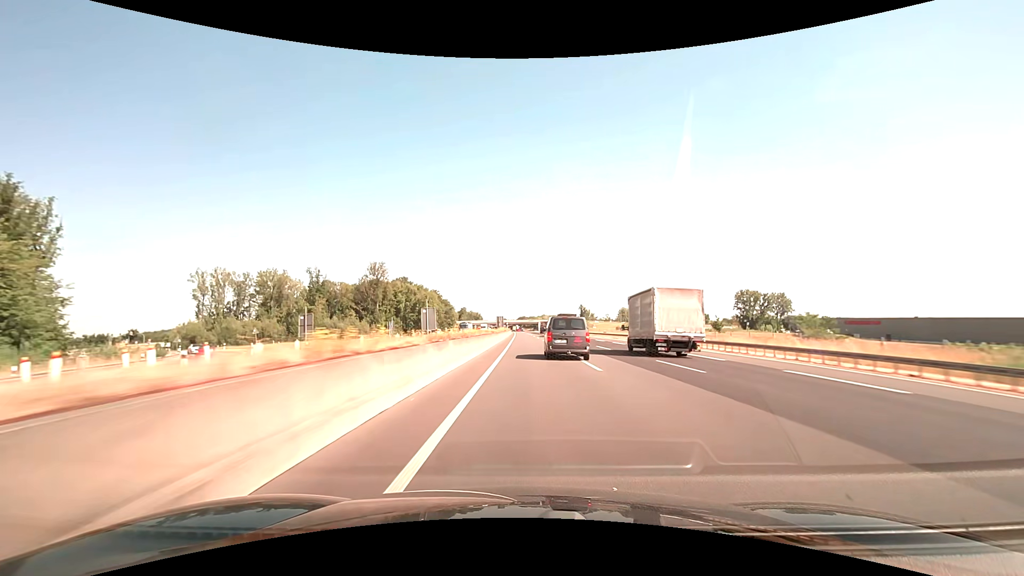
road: motorway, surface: asphalt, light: Day
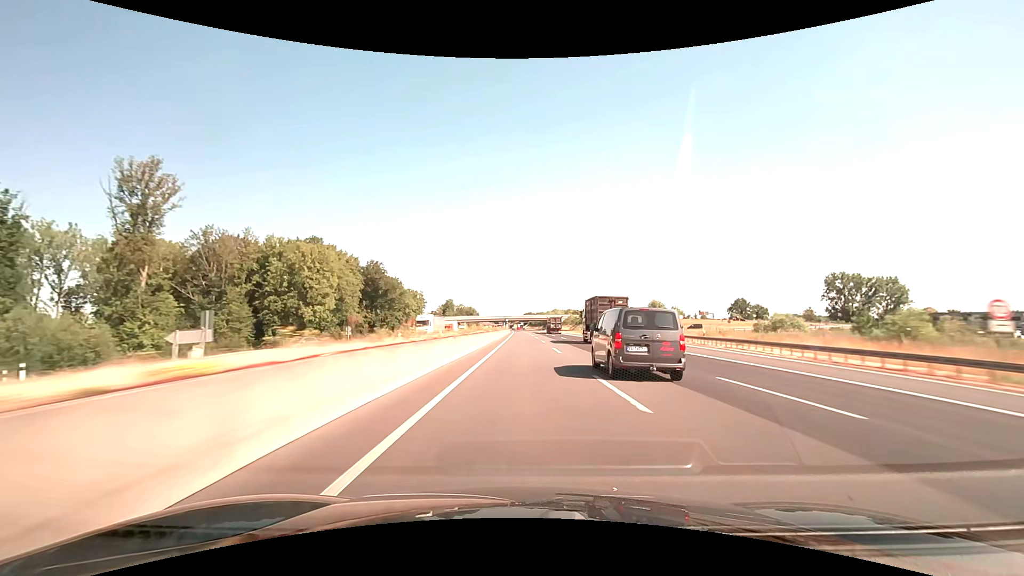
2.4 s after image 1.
(+0.1, +100.1) m; 0°
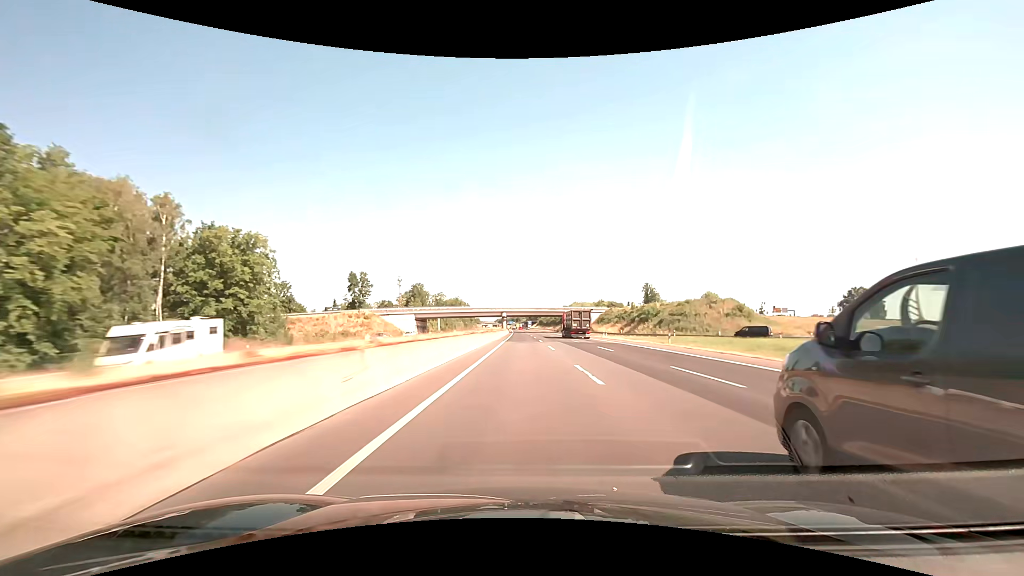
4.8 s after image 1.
(-0.8, +105.8) m; -1°
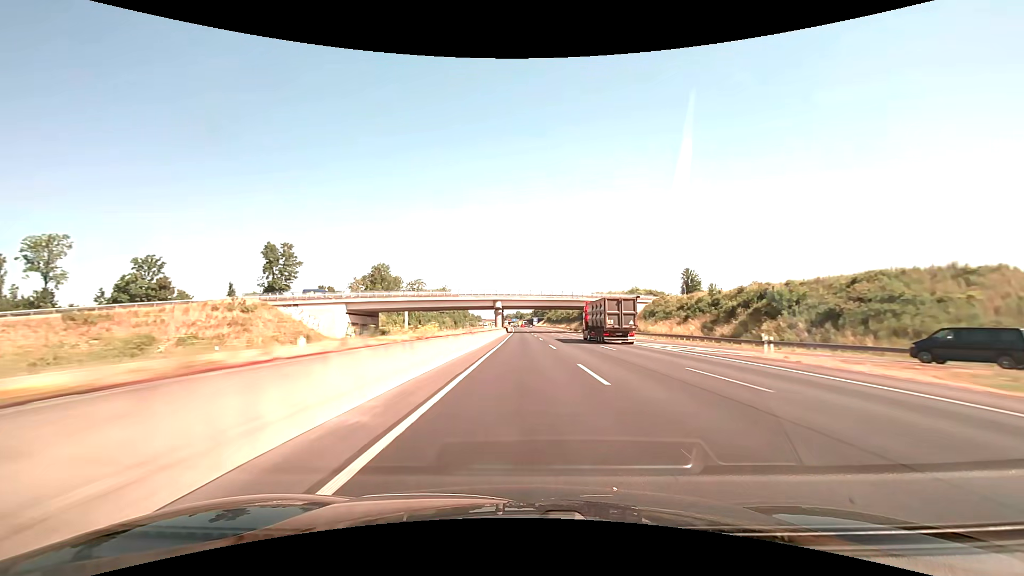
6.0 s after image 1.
(-0.3, +54.8) m; 0°
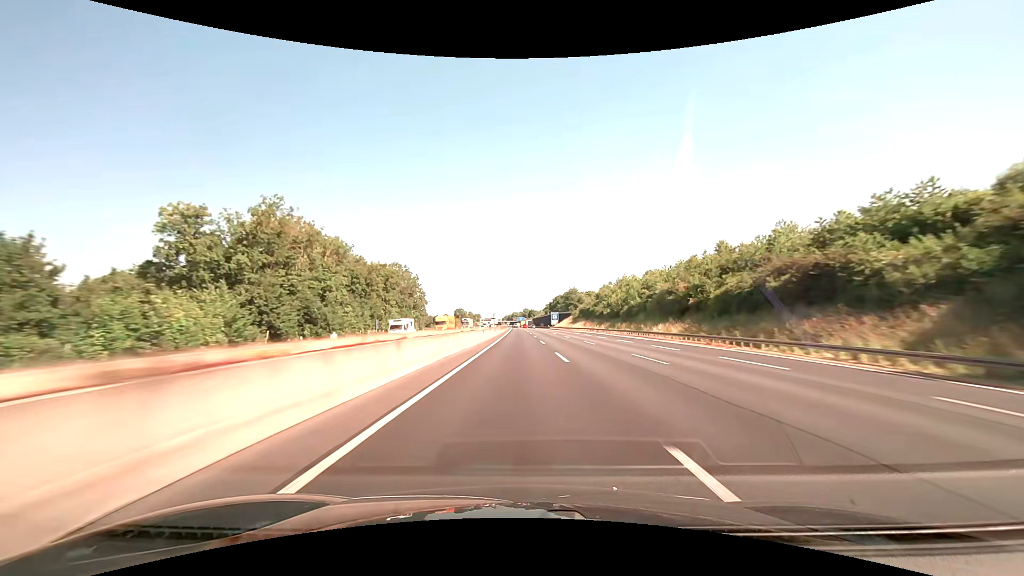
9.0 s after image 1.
(-0.8, +141.1) m; -1°
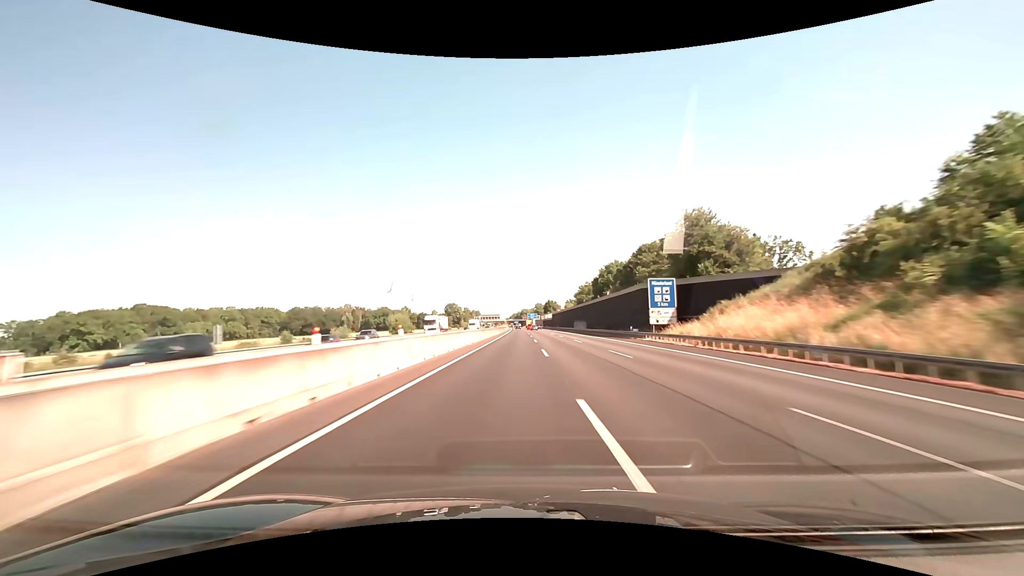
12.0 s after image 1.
(-1.0, +142.7) m; -1°
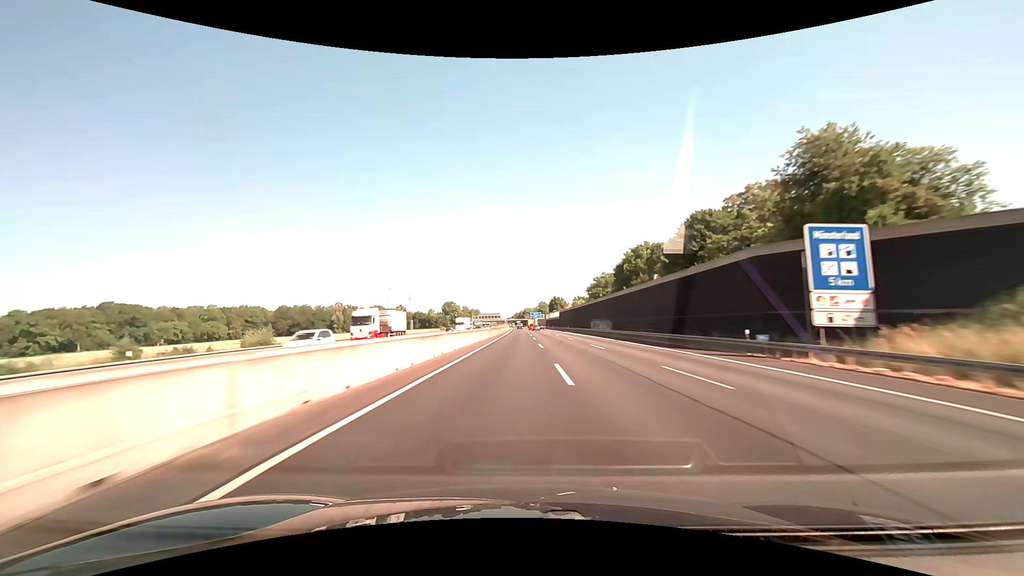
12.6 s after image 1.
(-0.1, +28.6) m; 0°
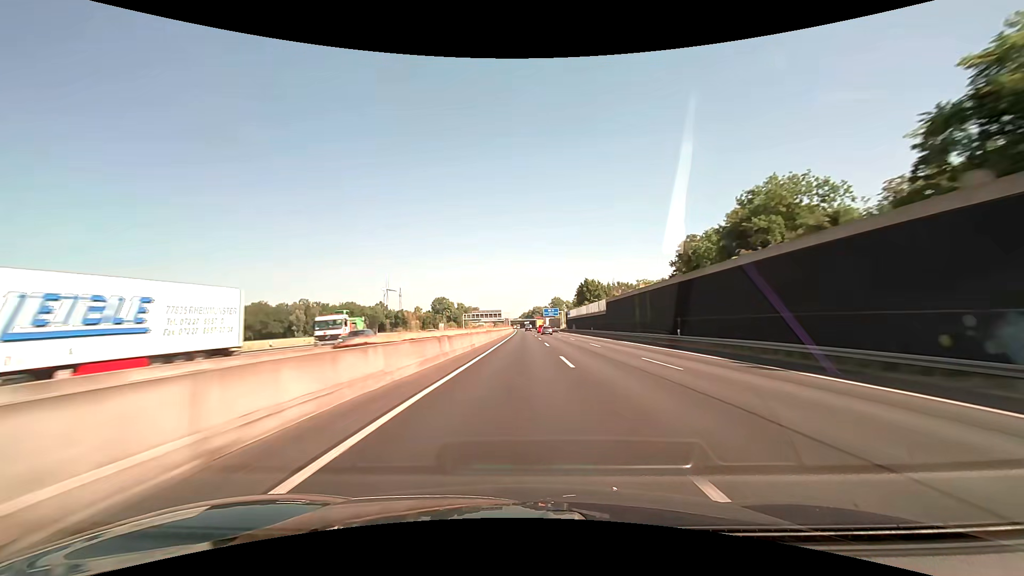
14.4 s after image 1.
(-0.8, +85.7) m; -1°
(0, +10) (0, +20) (0, +30) (0, +40) (0, +50) (0, +60) (0, +70) (0, +80) (0, +90) (0, +100) m
